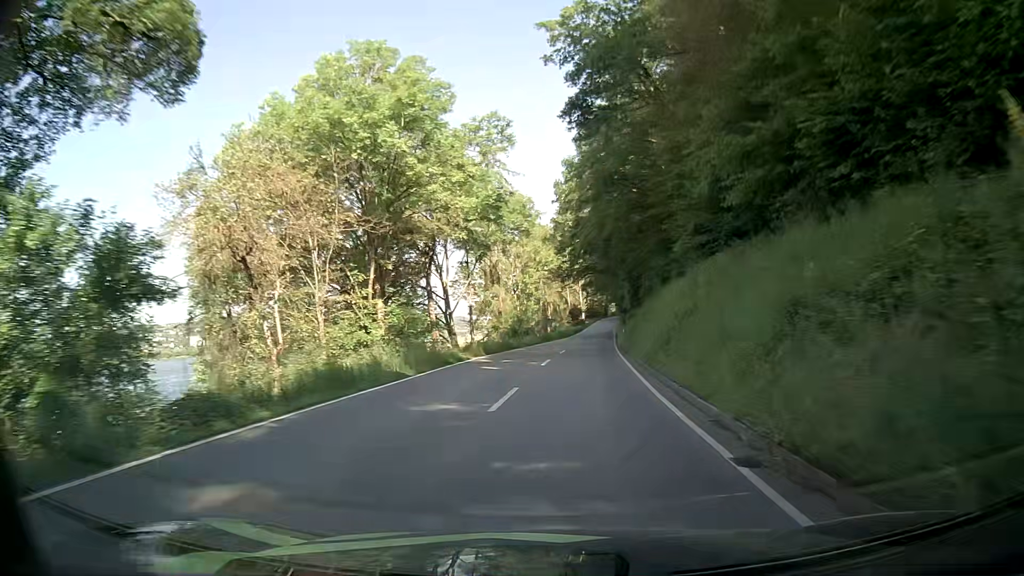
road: secondary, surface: asphalt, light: Day
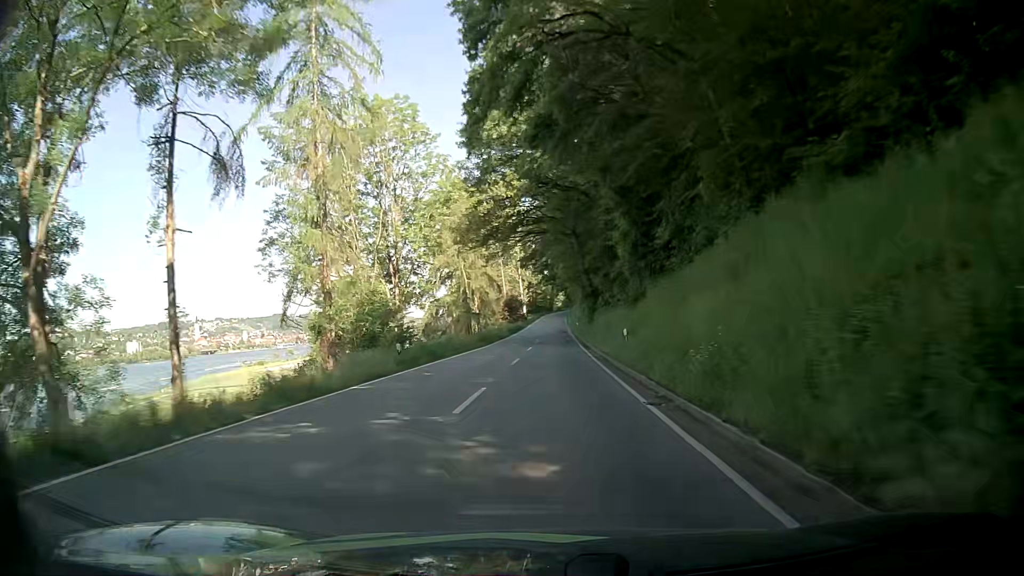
(+2.3, +37.1) m; +6°
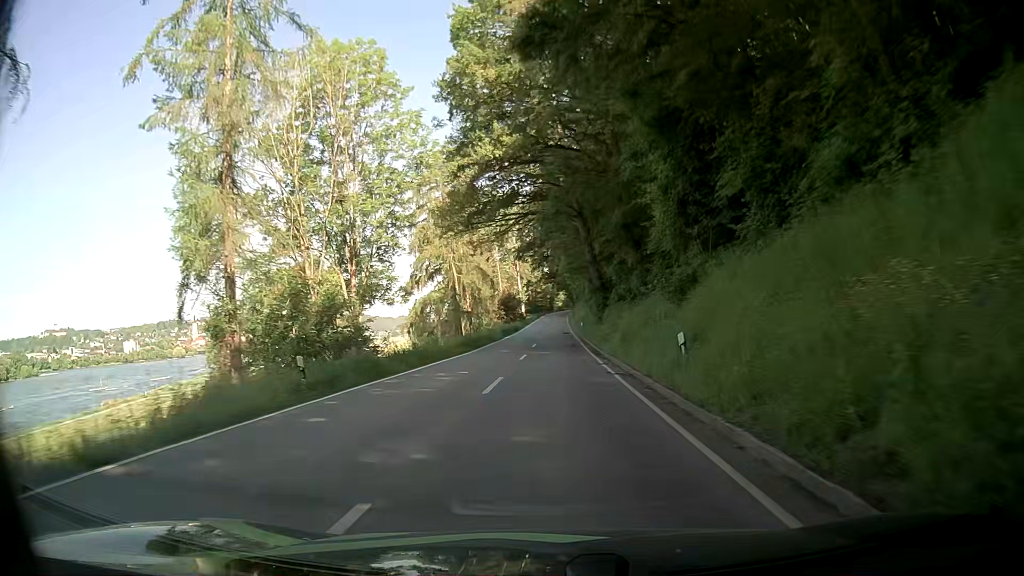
(-0.1, +9.3) m; 0°
